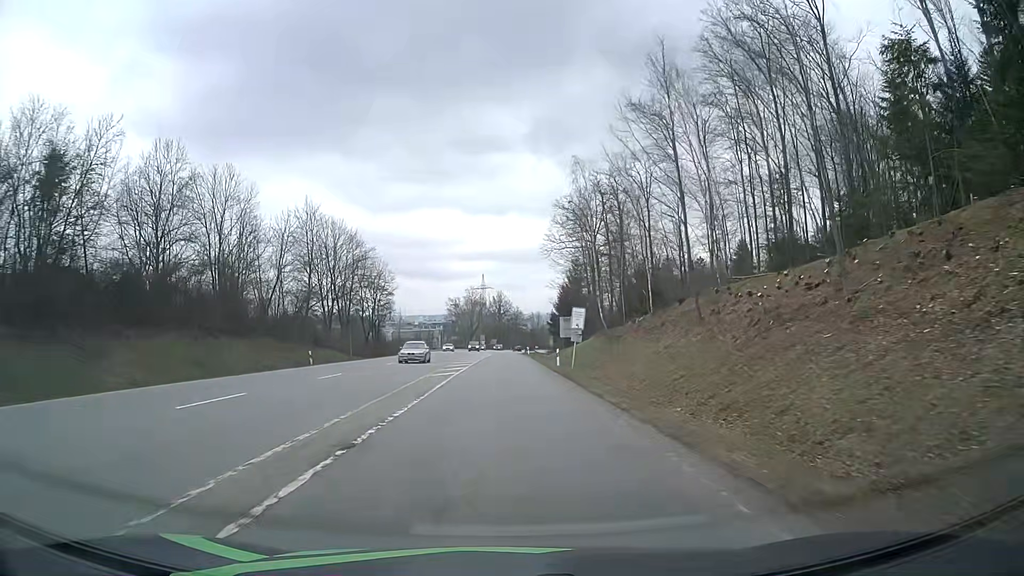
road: secondary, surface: asphalt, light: Day
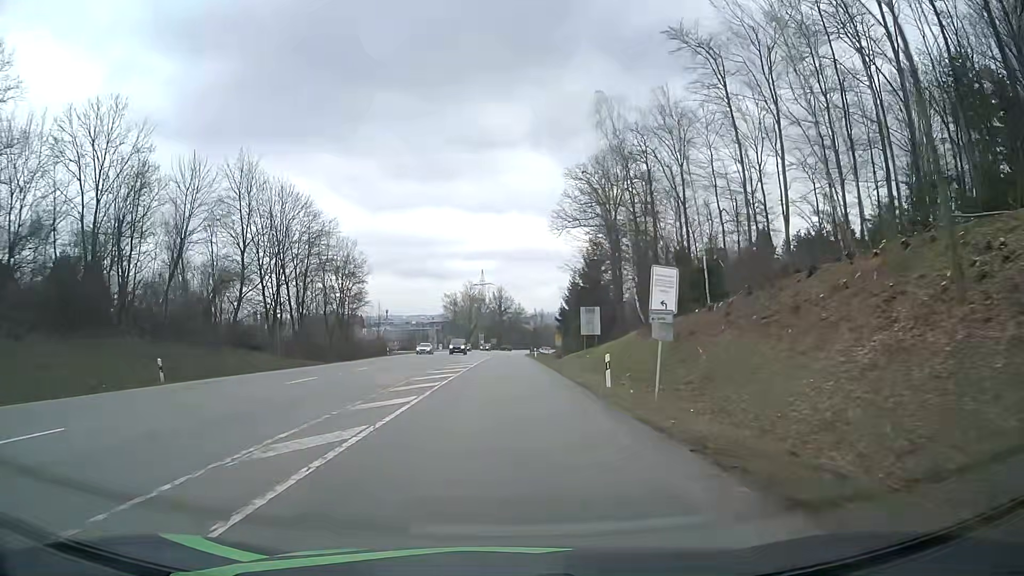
(0.0, +19.2) m; 0°
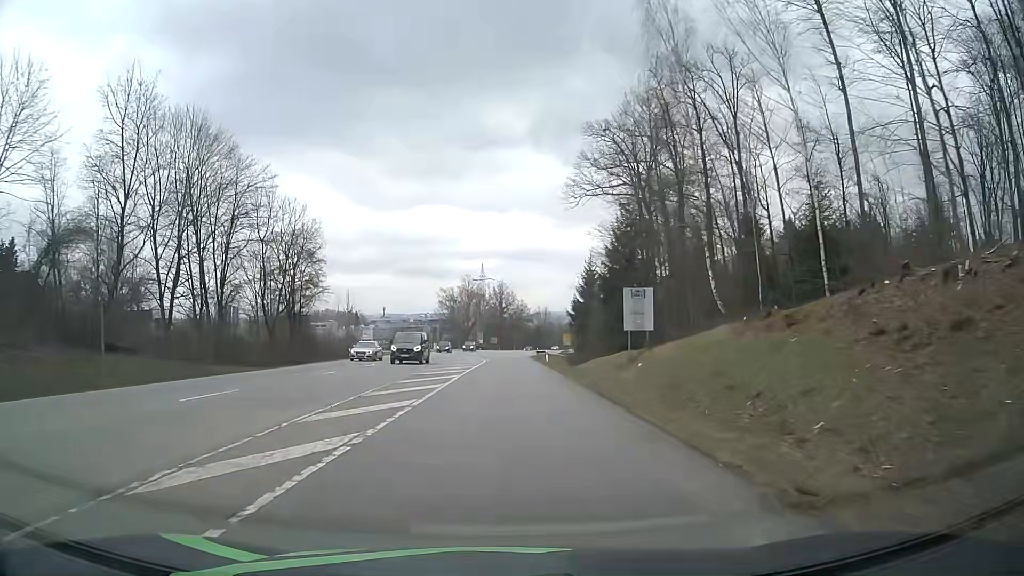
(0.0, +19.0) m; 0°
